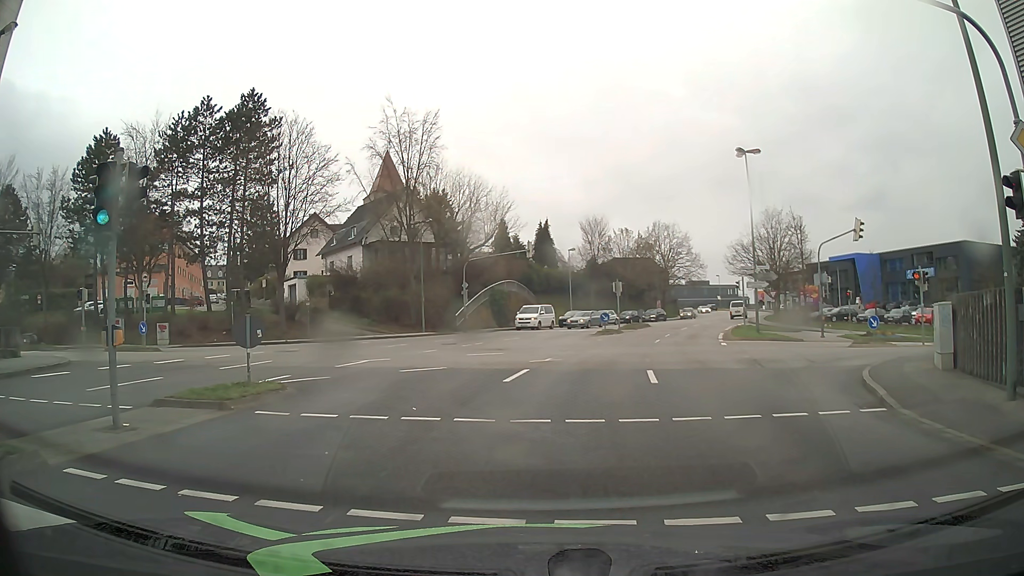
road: tertiary_link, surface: asphalt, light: Day
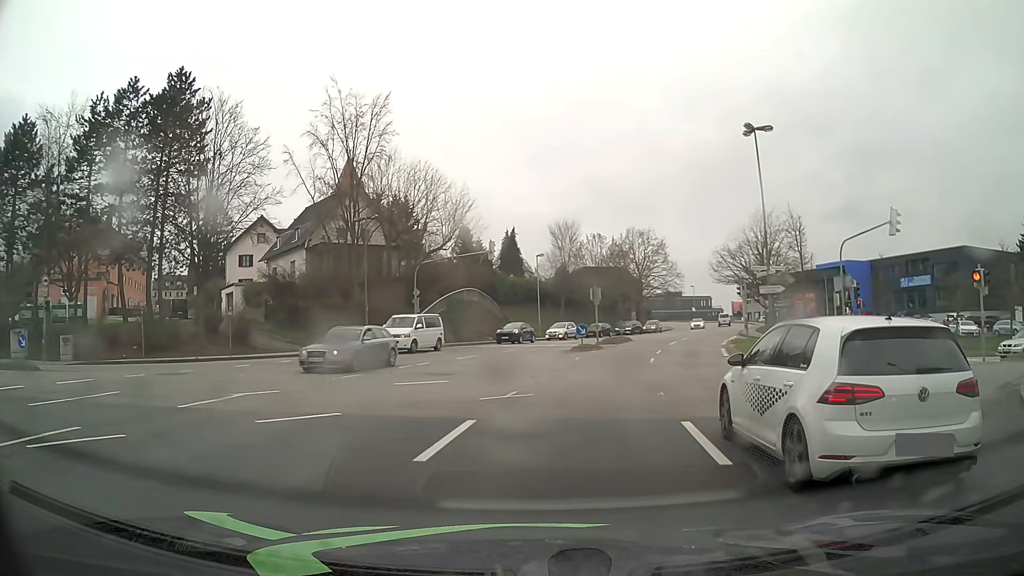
(+0.2, +7.9) m; +5°
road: tertiary
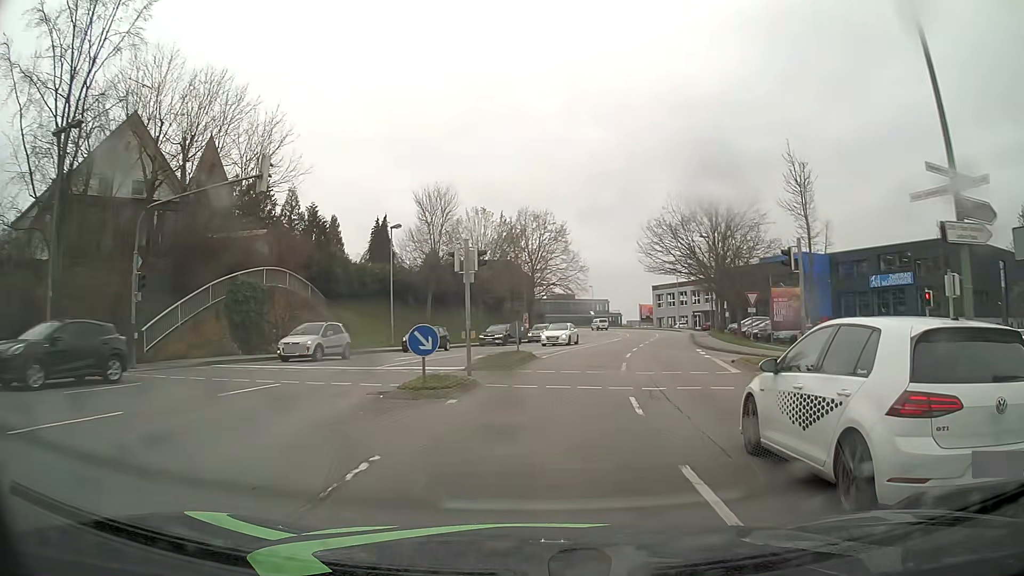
(+1.8, +21.5) m; +9°
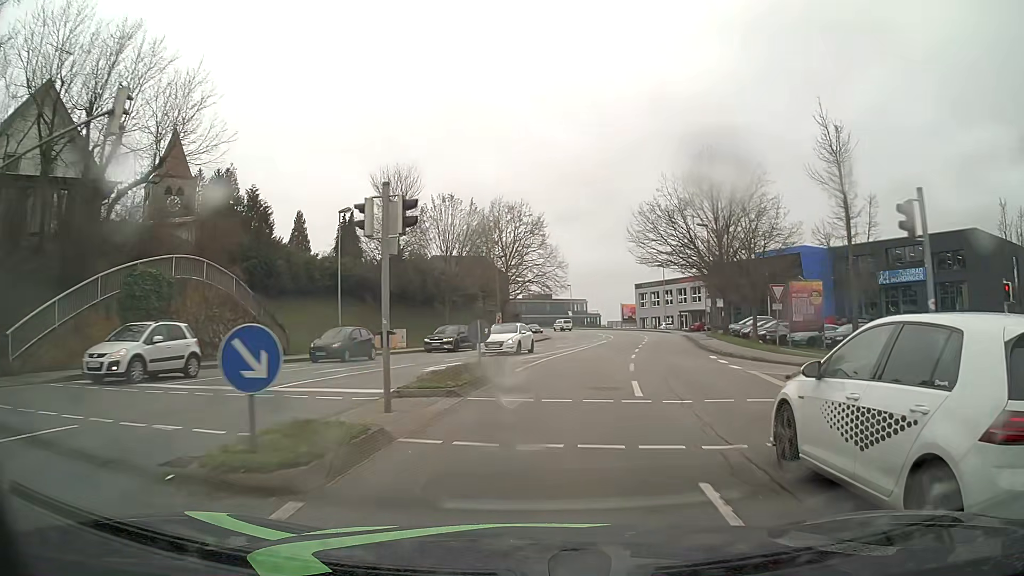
(+0.1, +7.1) m; +2°
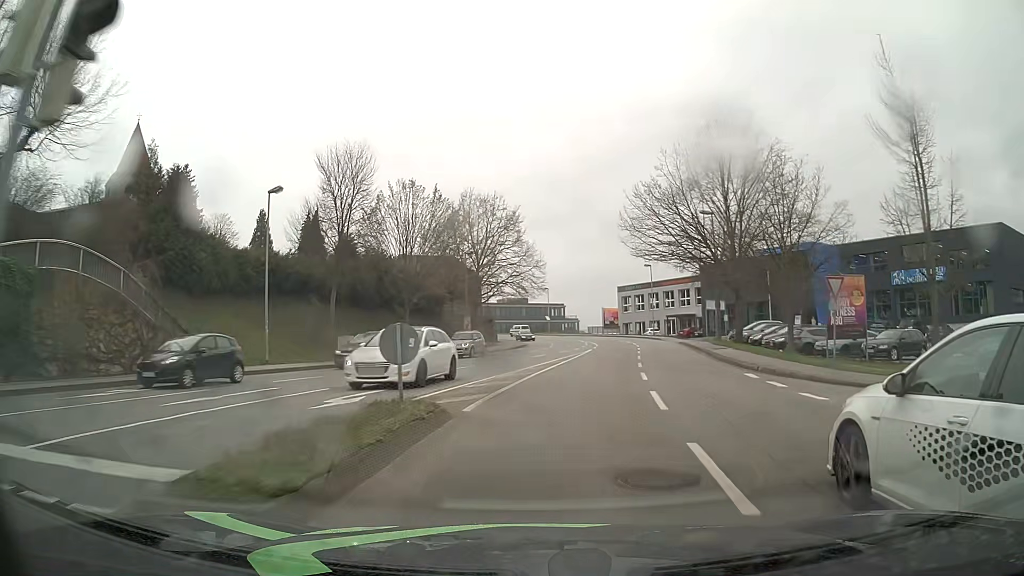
(+0.2, +7.7) m; +2°
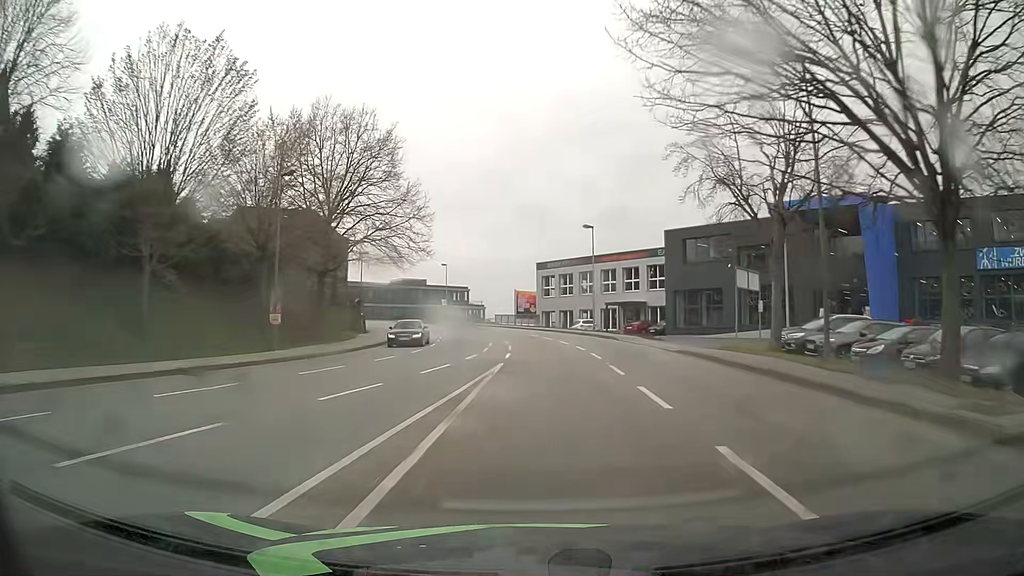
(+1.7, +24.8) m; +8°
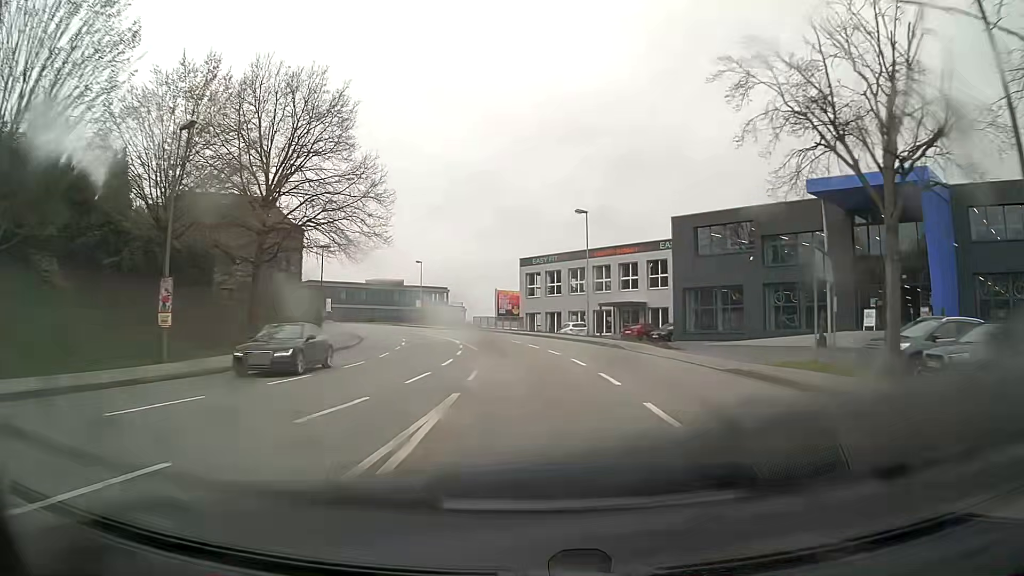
(+0.1, +8.3) m; +2°
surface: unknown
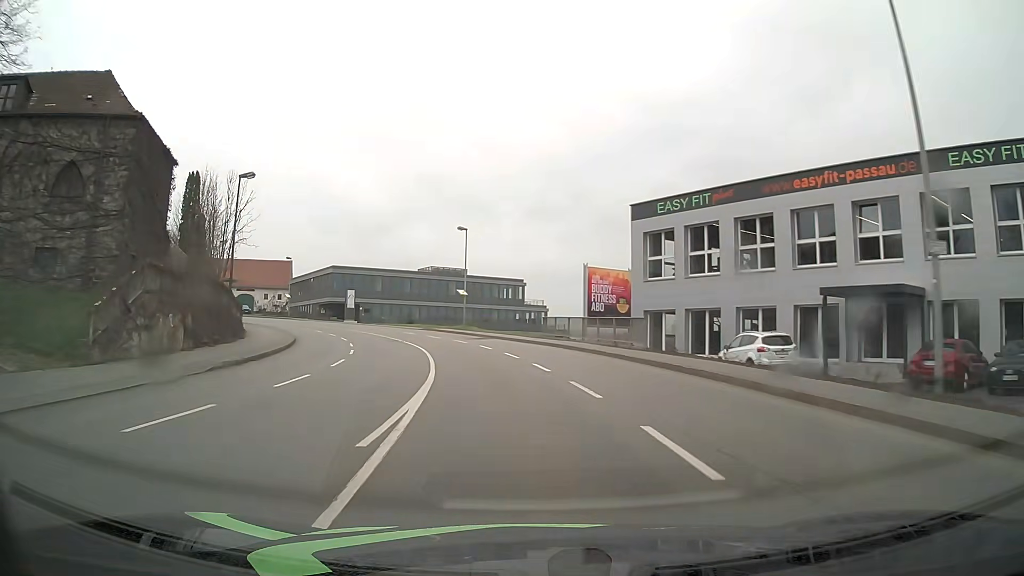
(-1.3, +32.0) m; -8°
(0, +10) (-2, +20) (-4, +30) (-7, +39) (-10, +49) (-15, +57) (-21, +65) (-28, +73) (-35, +80) (-43, +86) m
